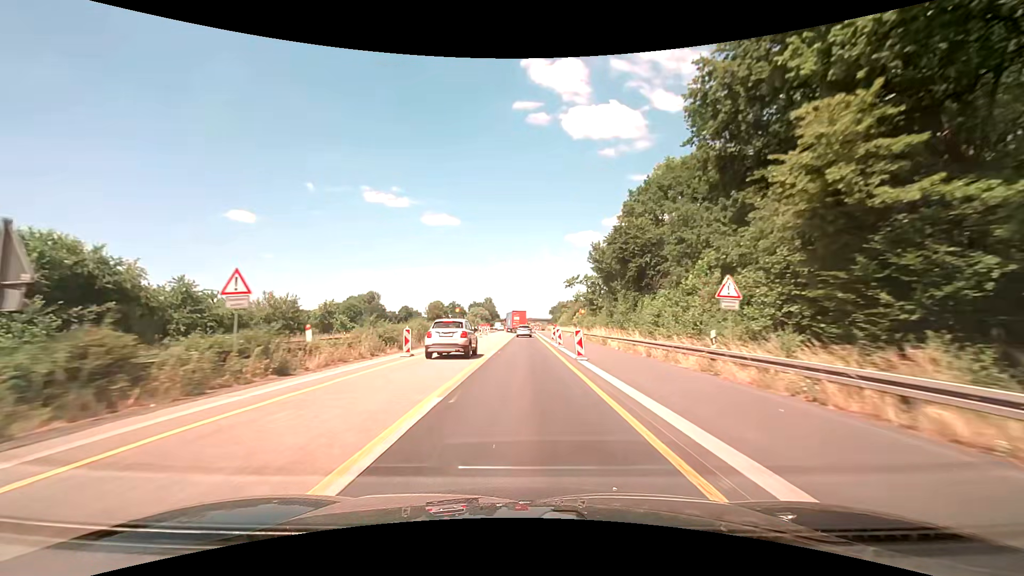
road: motorway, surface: asphalt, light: Day
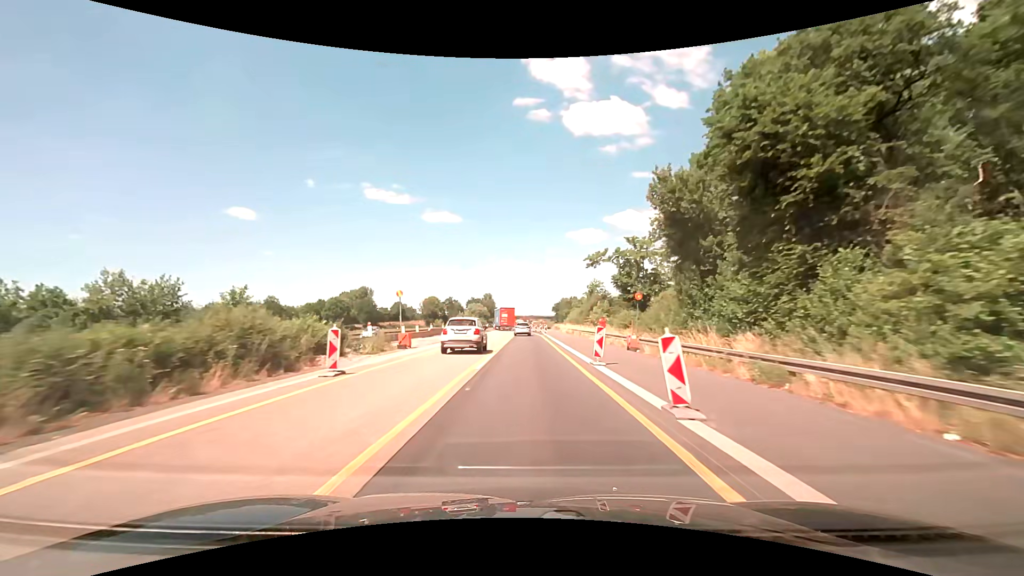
(+0.1, +23.8) m; 0°
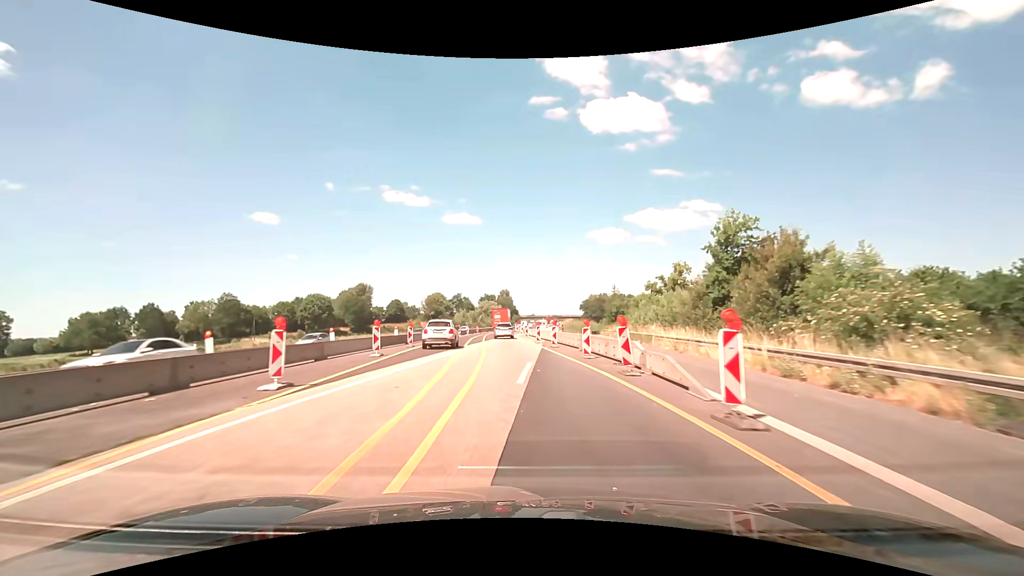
(-0.5, +55.9) m; -3°
(0, +10) (0, +20) (-1, +30) (-2, +40) (-2, +50) (-3, +60) (-3, +70) (-4, +80) (-4, +90) (-4, +100) m
